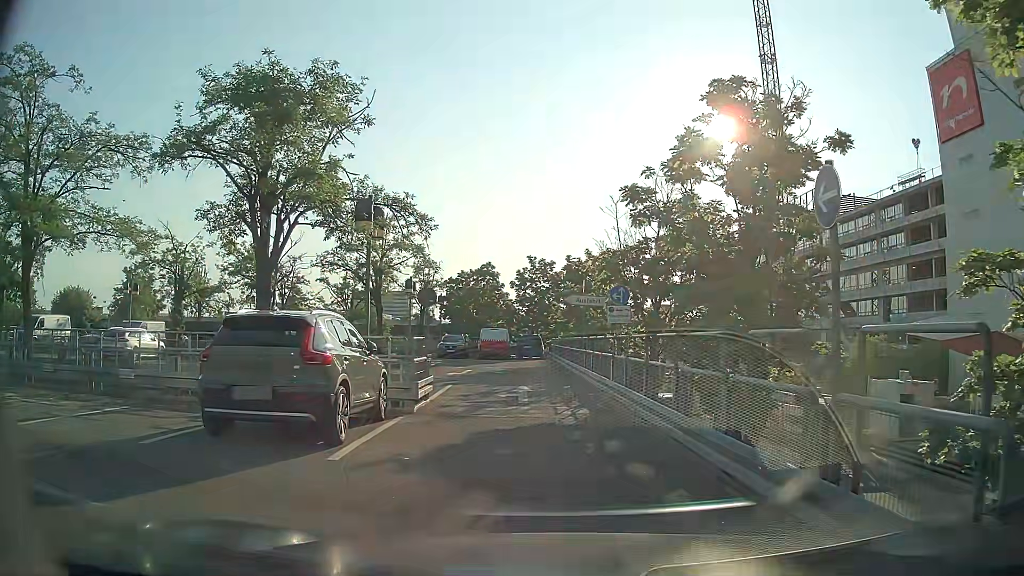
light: Day
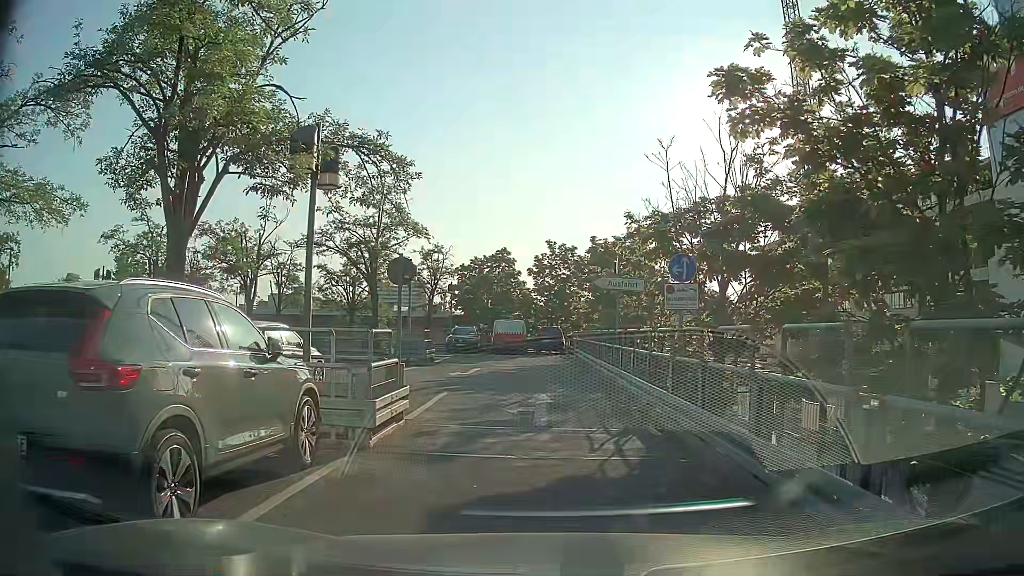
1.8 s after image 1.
(-0.1, +4.5) m; -2°
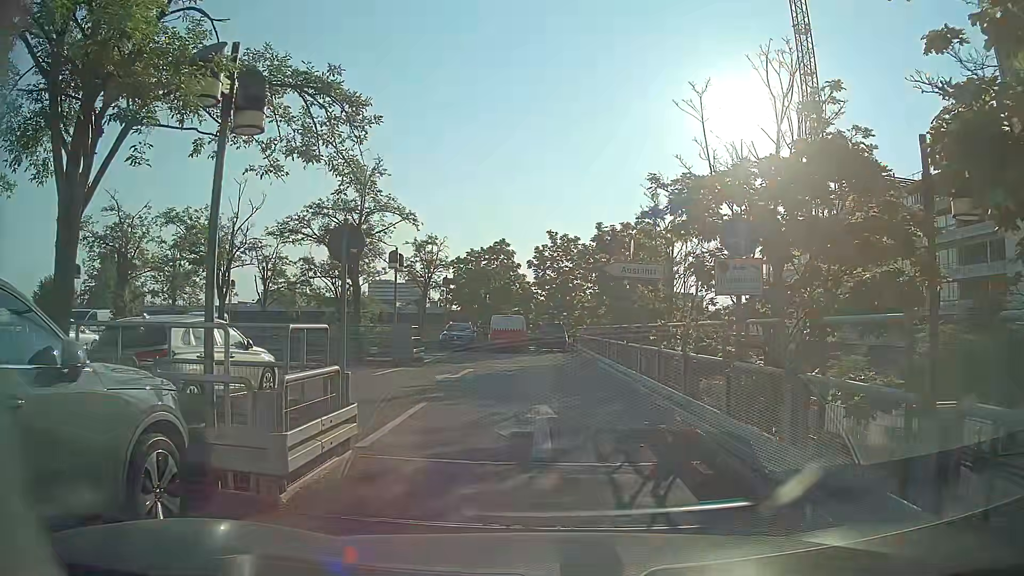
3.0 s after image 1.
(0.0, +2.8) m; 0°
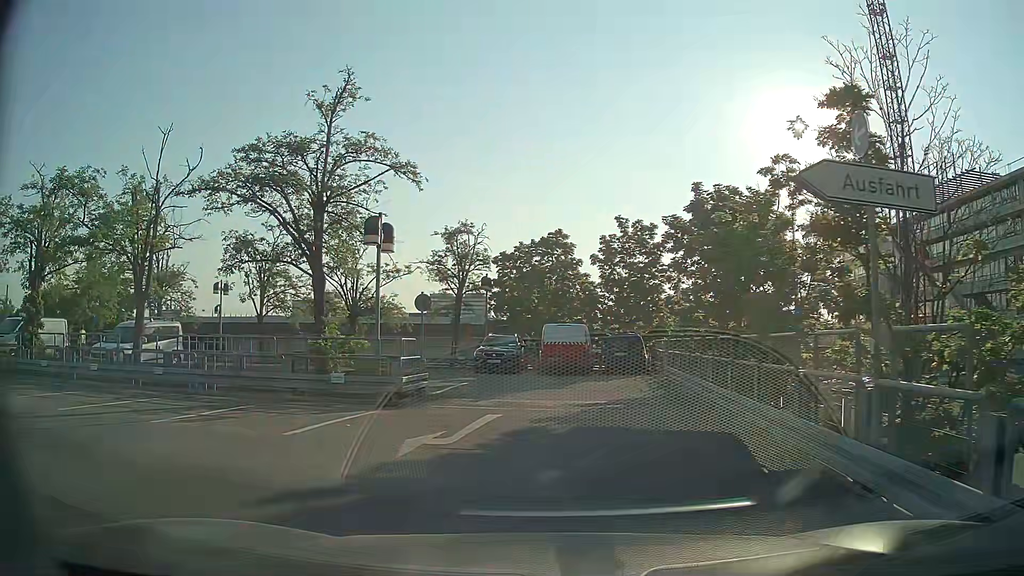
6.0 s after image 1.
(-0.1, +9.7) m; -7°
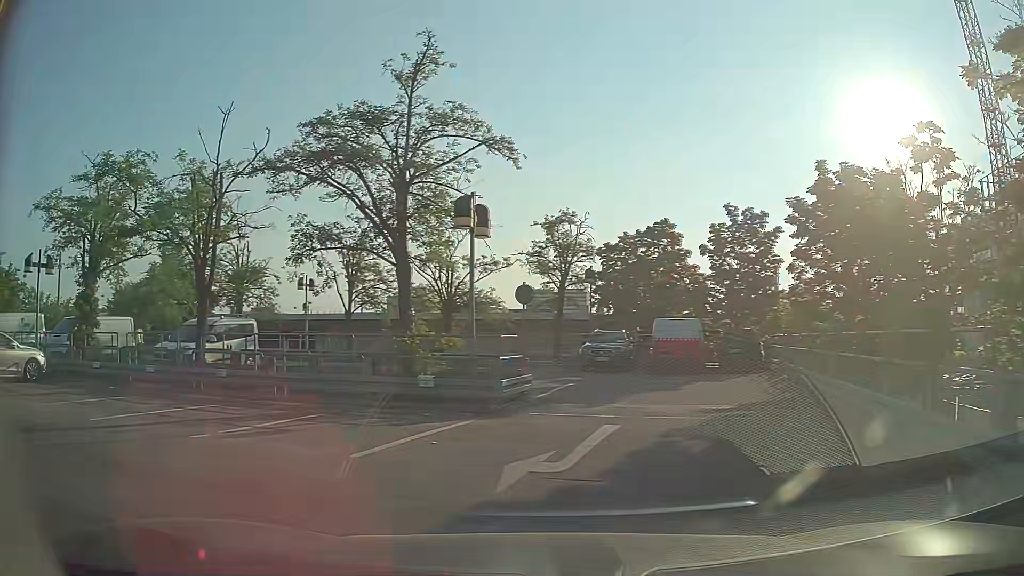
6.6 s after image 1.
(0.0, +1.9) m; -6°
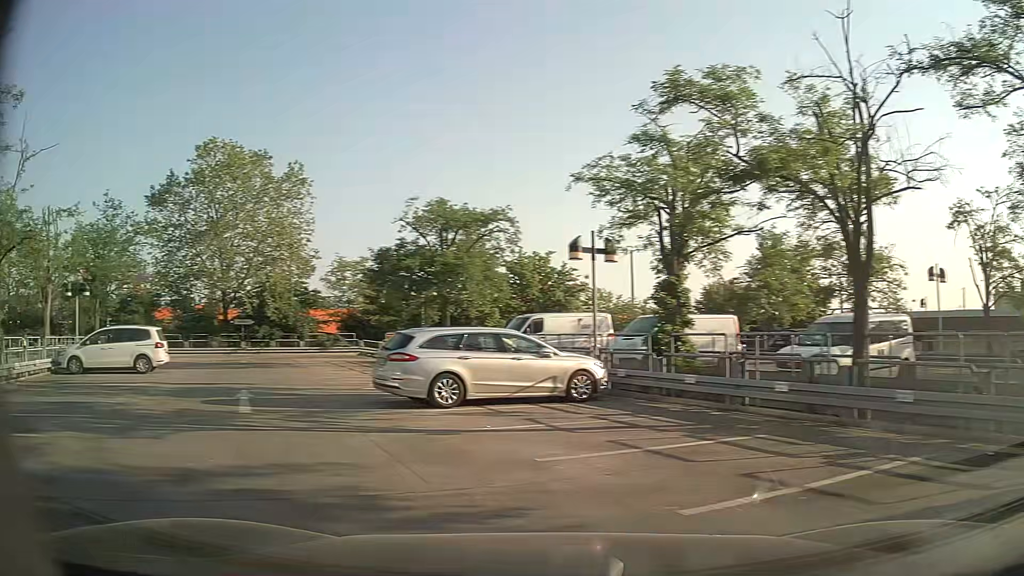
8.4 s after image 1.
(-2.3, +5.4) m; -48°
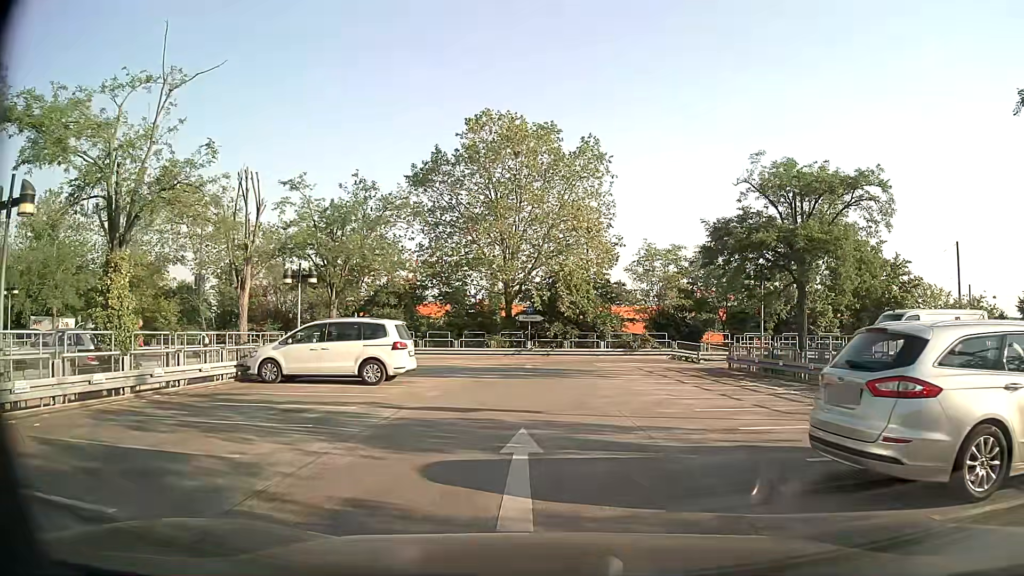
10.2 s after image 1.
(-2.6, +7.0) m; -28°
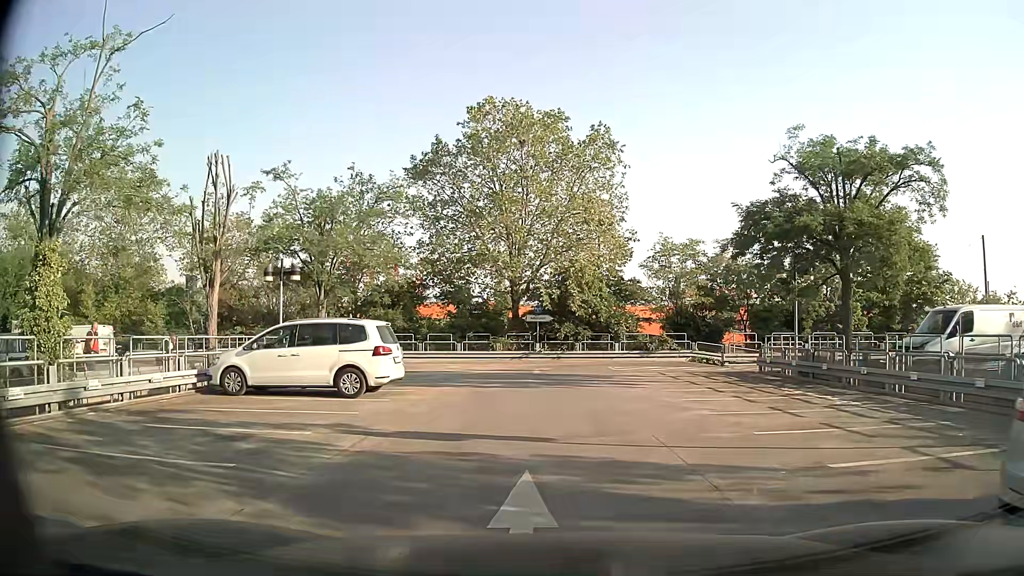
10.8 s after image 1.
(0.0, +2.9) m; 0°
